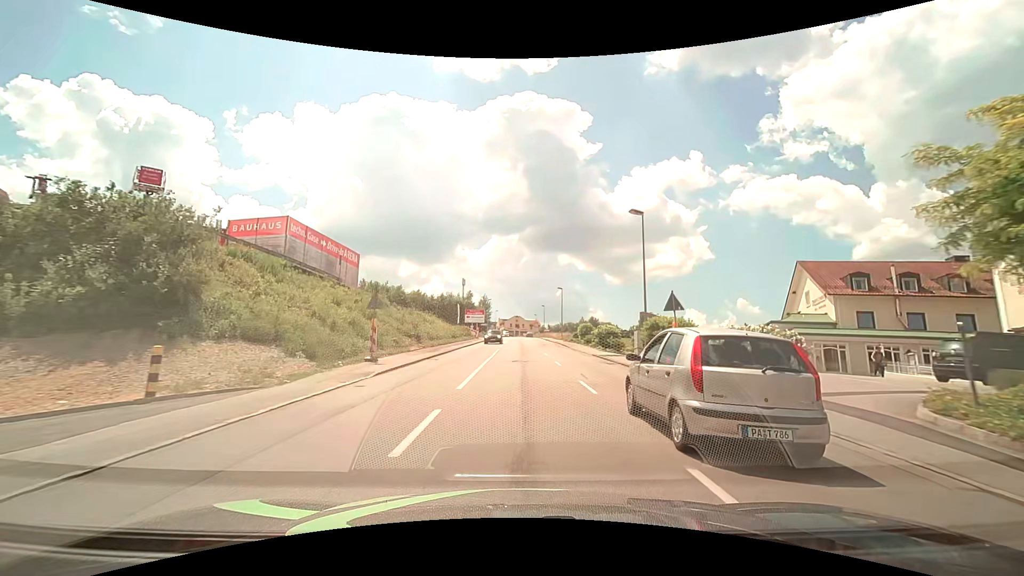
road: tertiary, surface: asphalt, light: Day
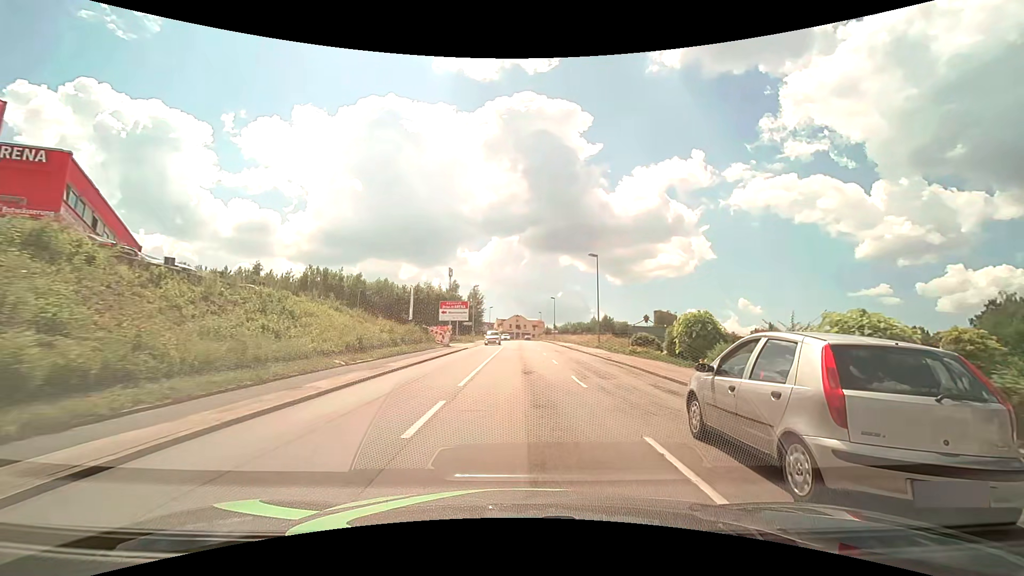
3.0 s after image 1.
(+0.1, +34.6) m; 0°
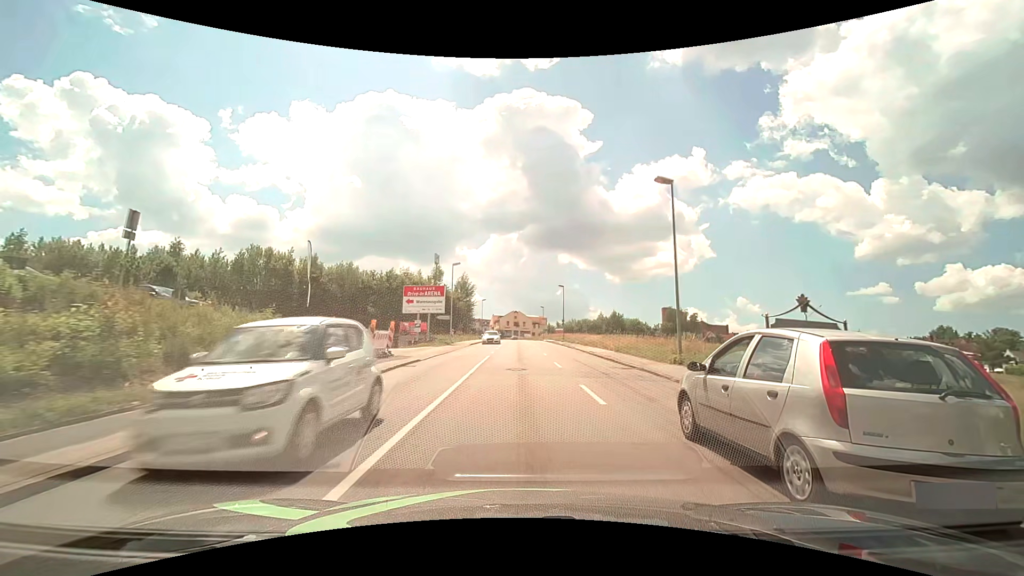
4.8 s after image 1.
(0.0, +21.3) m; 0°
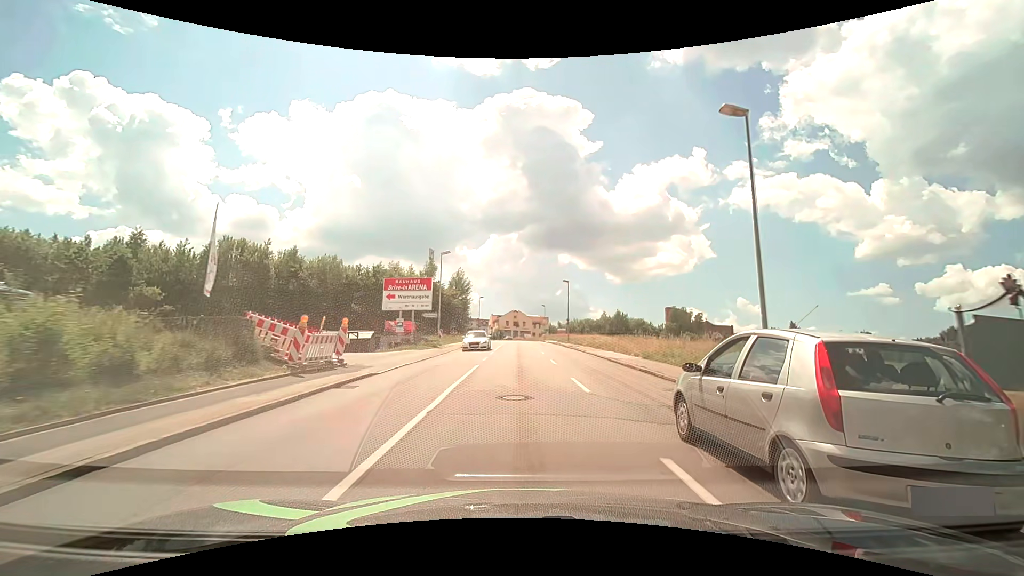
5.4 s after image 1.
(0.0, +7.2) m; 0°
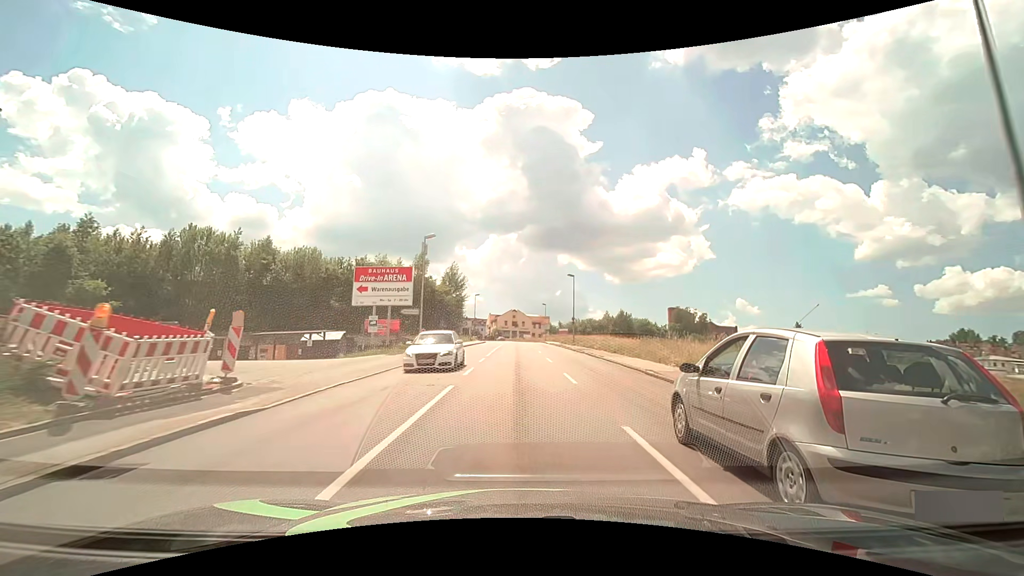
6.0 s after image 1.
(0.0, +7.3) m; 0°
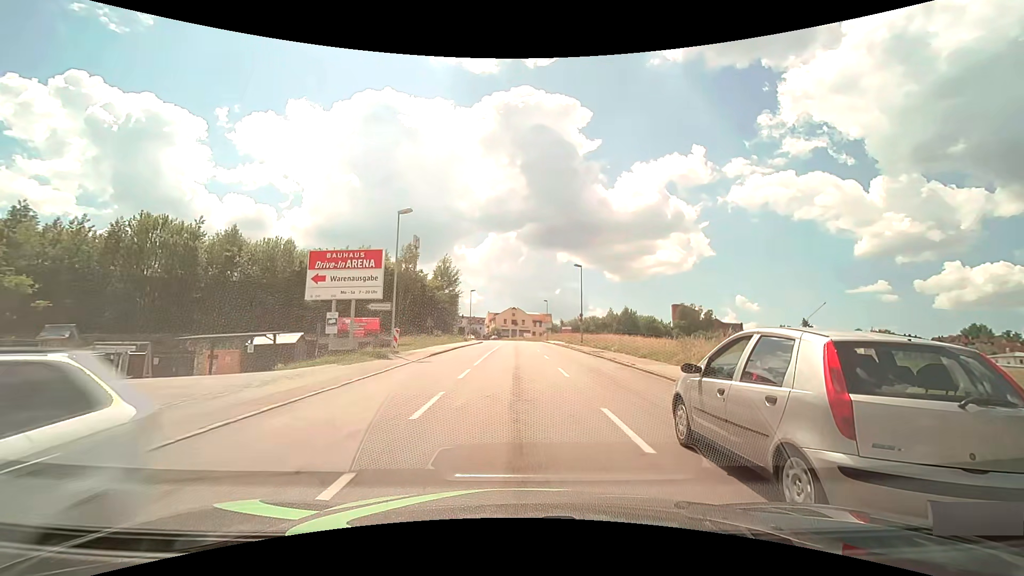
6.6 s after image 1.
(0.0, +7.4) m; 0°
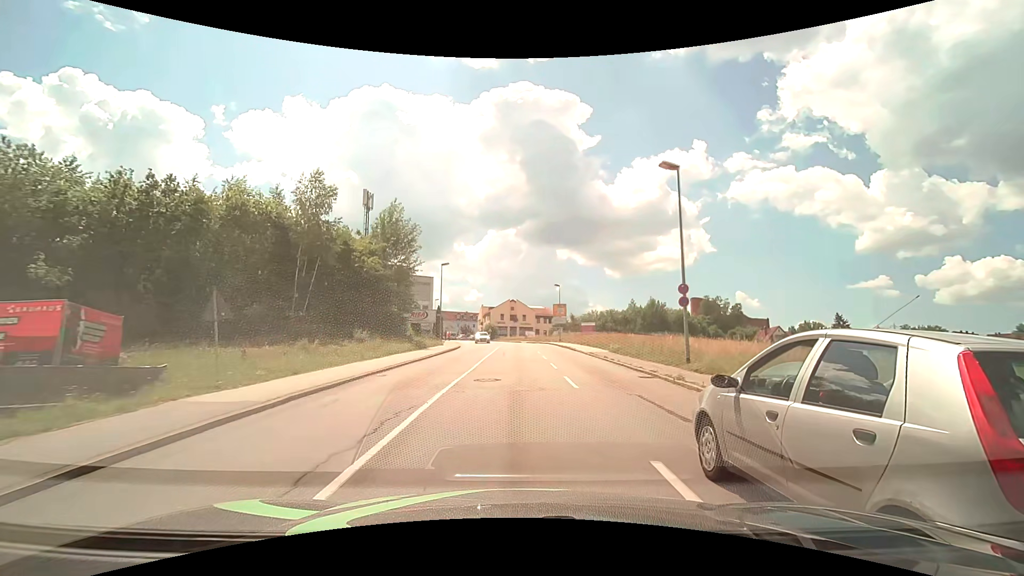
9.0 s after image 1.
(-0.1, +30.6) m; 0°
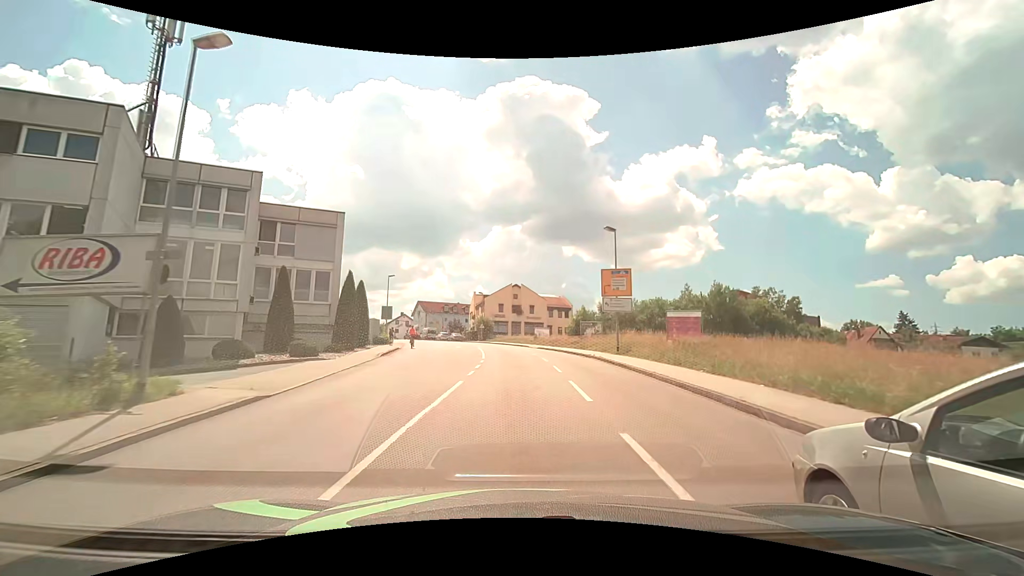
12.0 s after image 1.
(-0.1, +38.6) m; 0°
